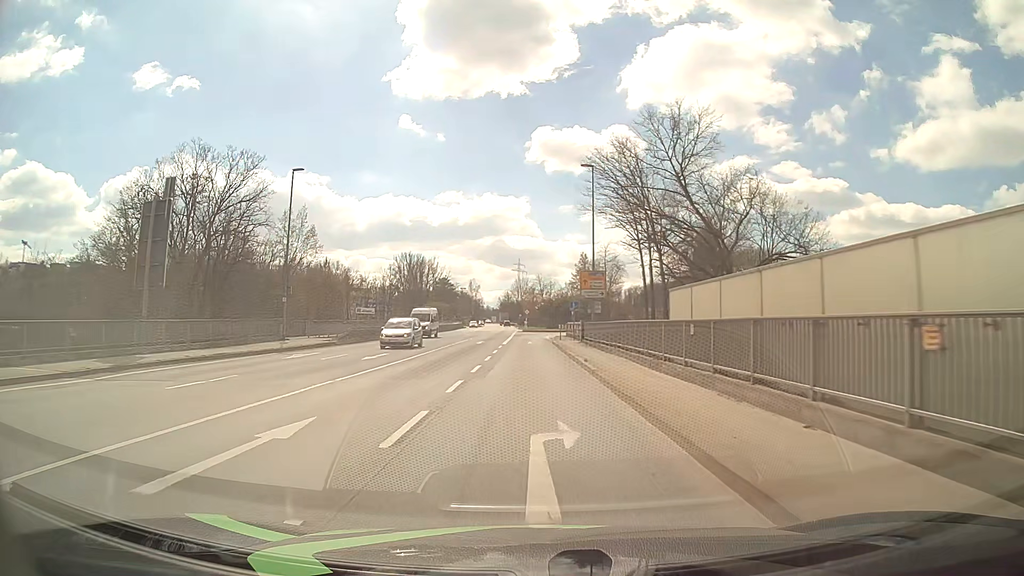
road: primary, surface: asphalt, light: Day
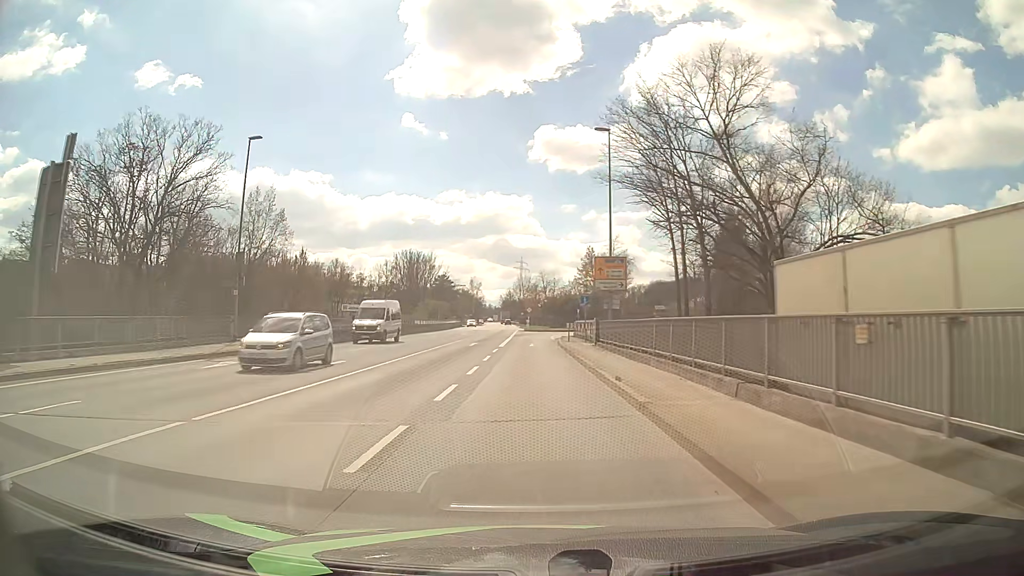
(0.0, +7.5) m; 0°
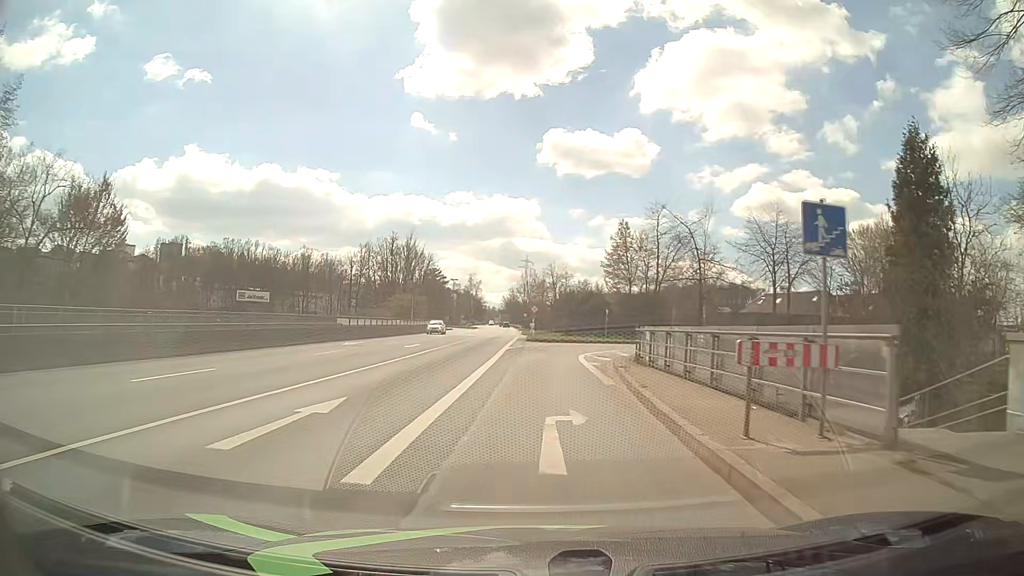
(-0.2, +30.0) m; 0°
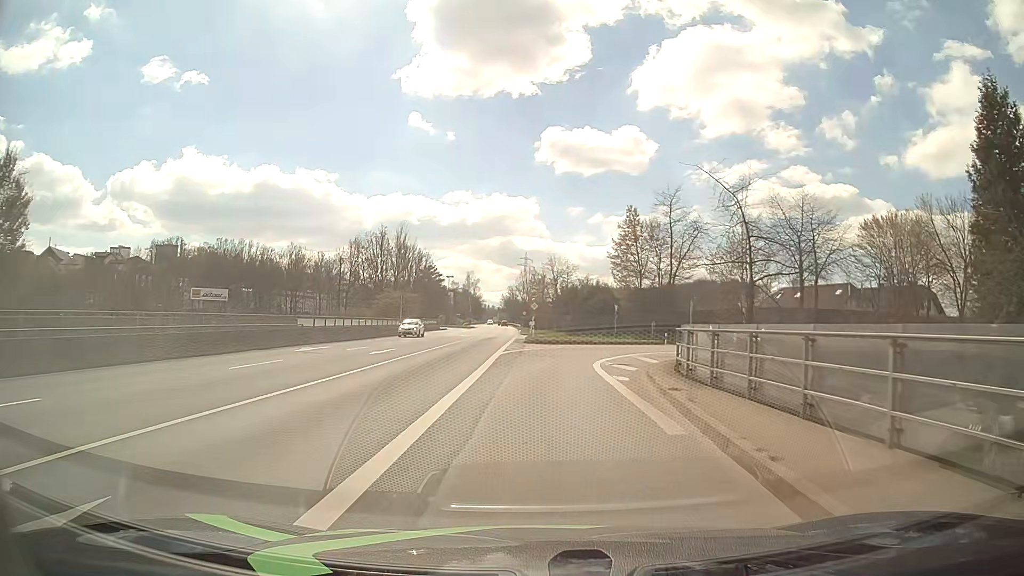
(-0.1, +7.0) m; 0°
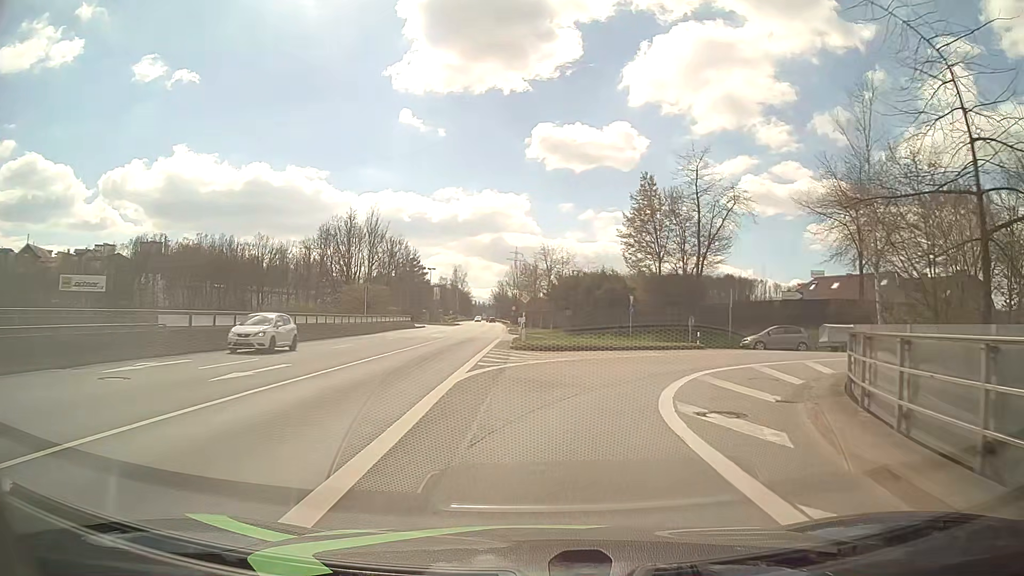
(0.0, +12.8) m; +1°
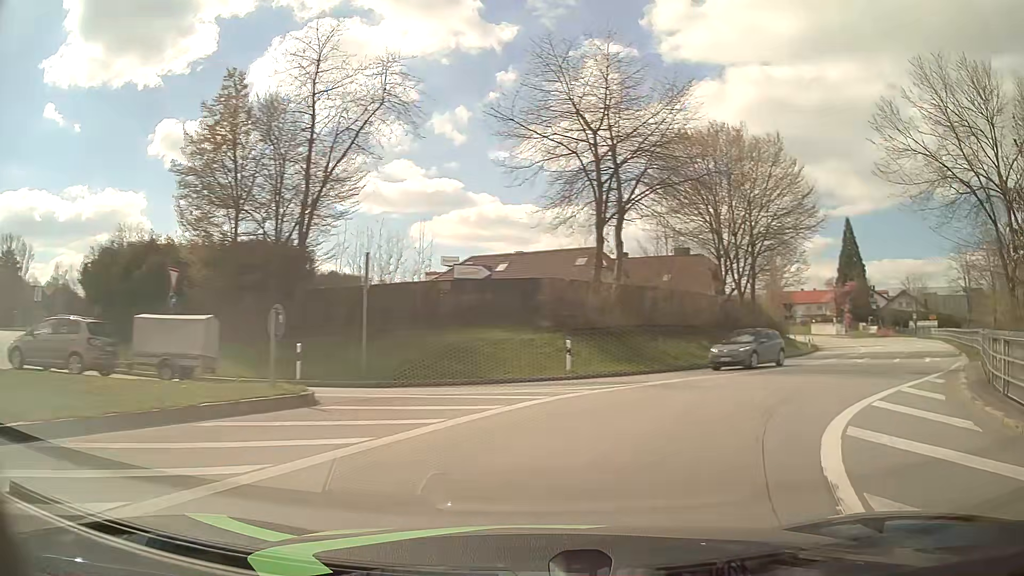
(+4.3, +20.6) m; +34°
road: primary_link
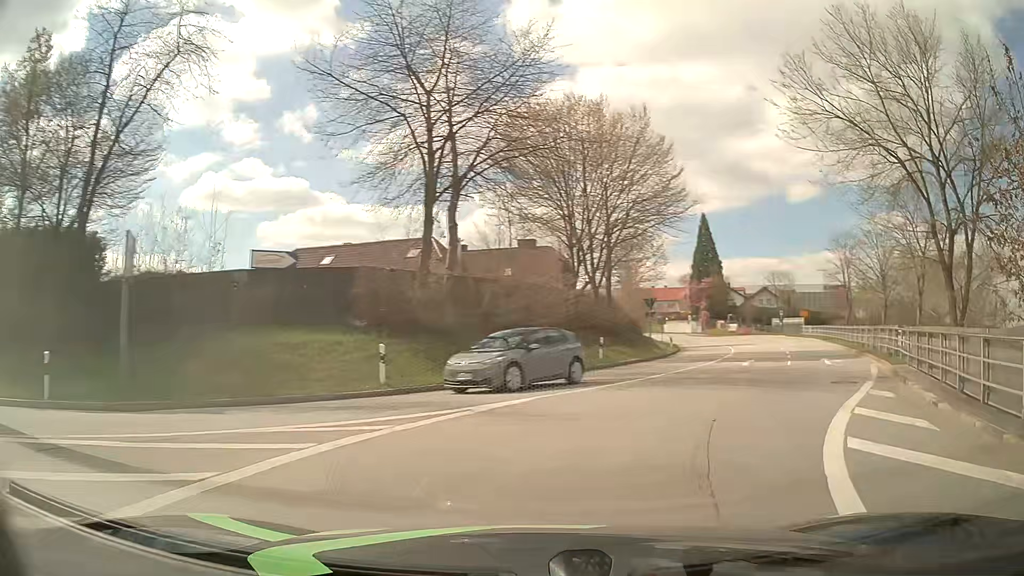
(+0.6, +5.0) m; +13°
(+2, +10) (+5, +19) (+9, +28) (+13, +38) (+15, +47) (+18, +57) (+19, +67) (+20, +77) (+20, +87) (+19, +97) m
